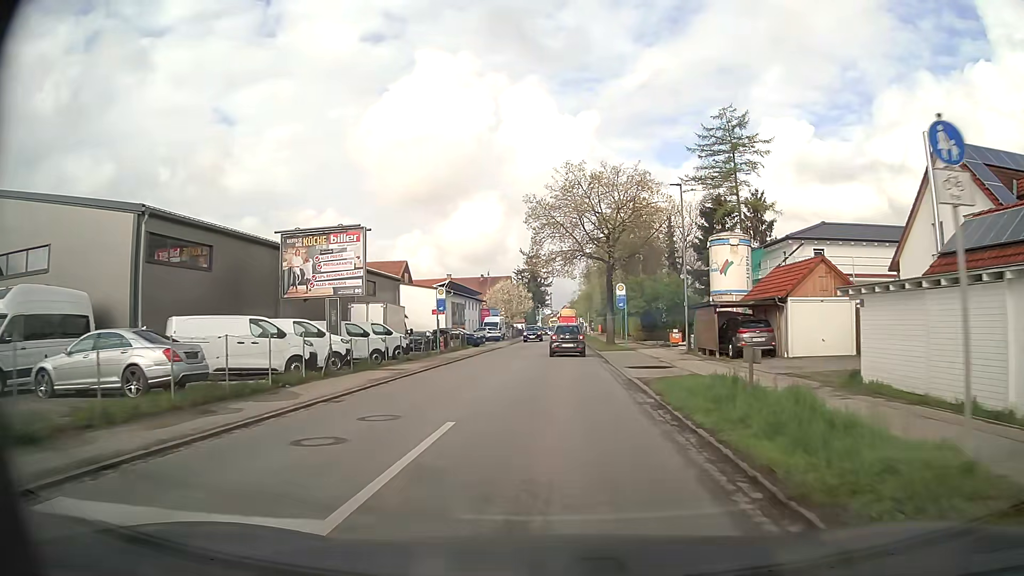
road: secondary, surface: asphalt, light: Day
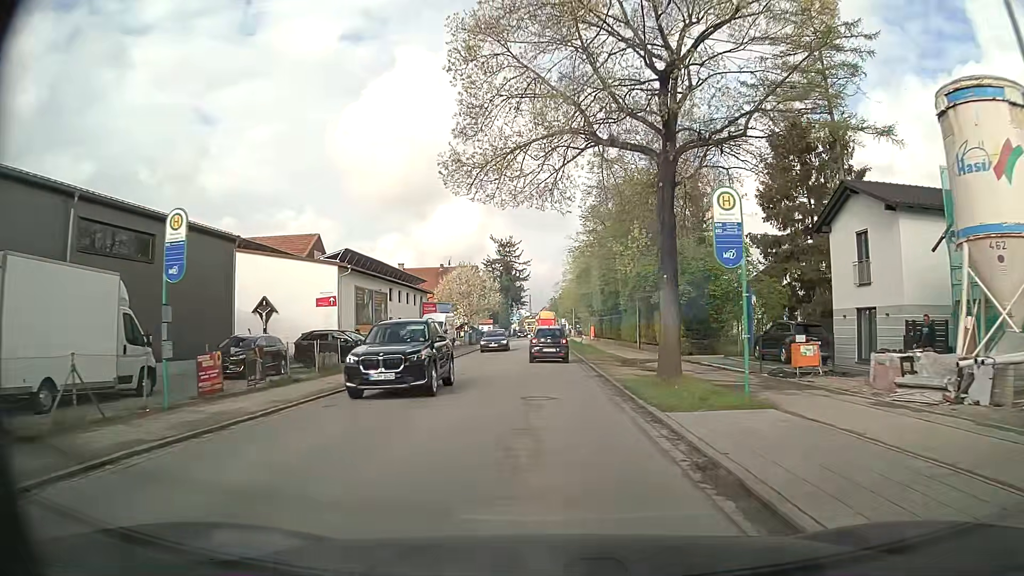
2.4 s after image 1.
(+0.7, +26.1) m; +2°
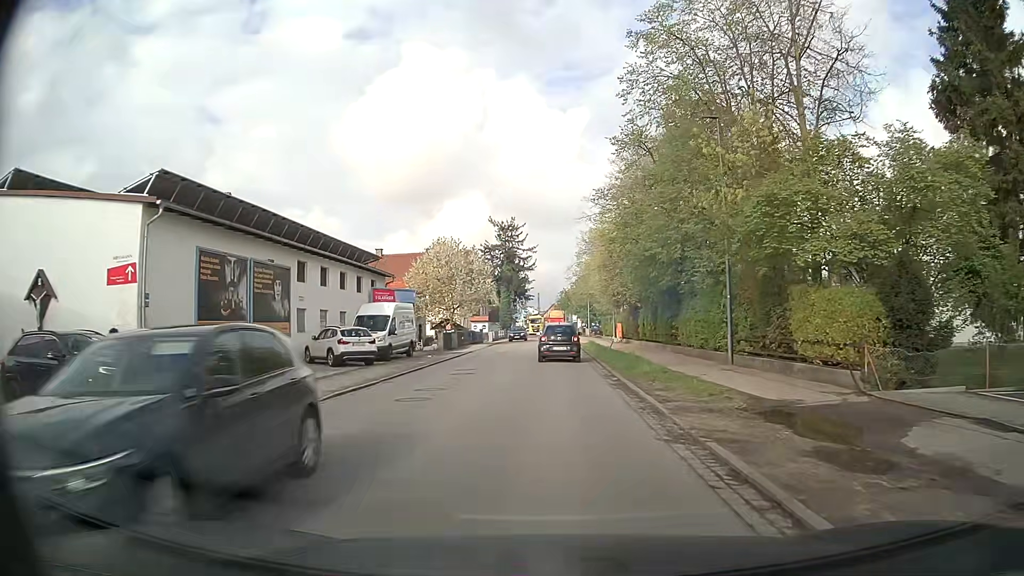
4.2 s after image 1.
(-0.2, +19.1) m; -1°
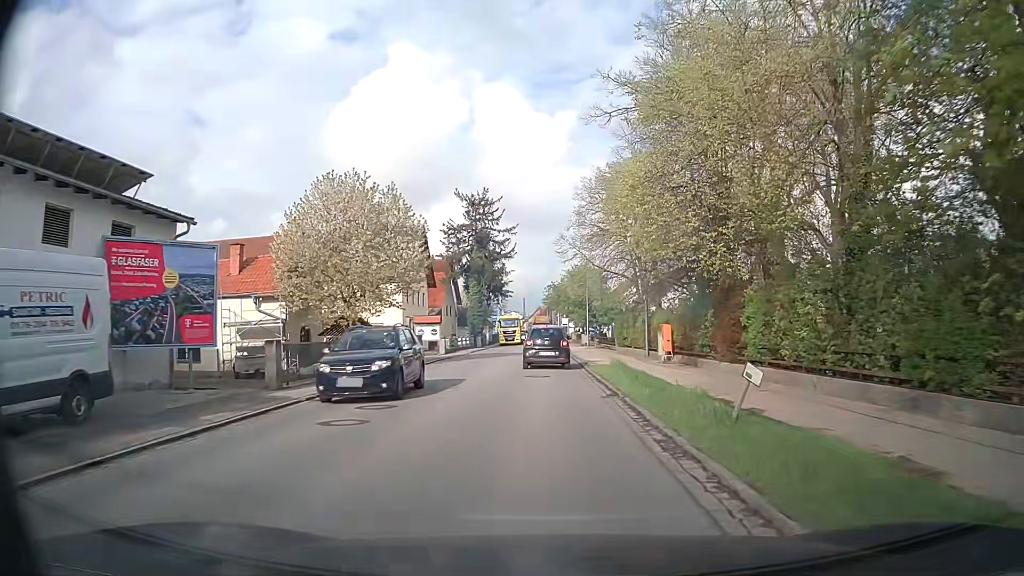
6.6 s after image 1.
(+0.4, +24.9) m; +1°
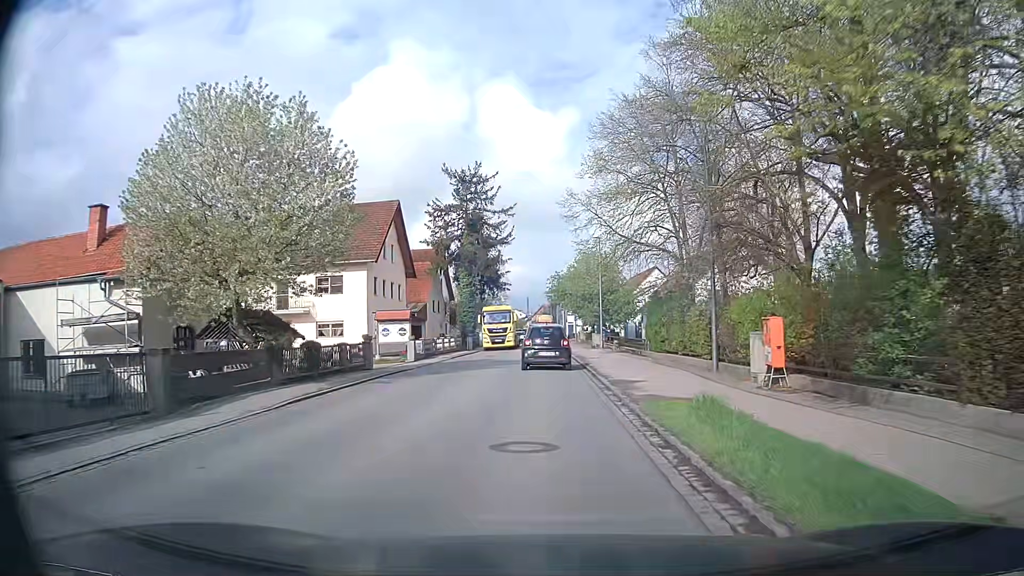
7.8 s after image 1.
(0.0, +12.0) m; 0°
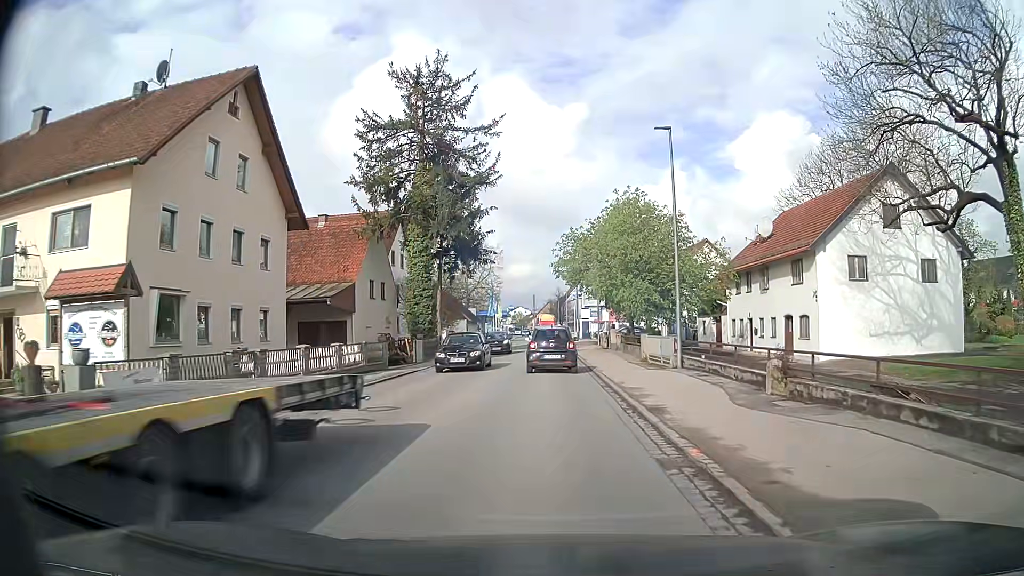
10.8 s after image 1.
(-0.1, +27.4) m; 0°
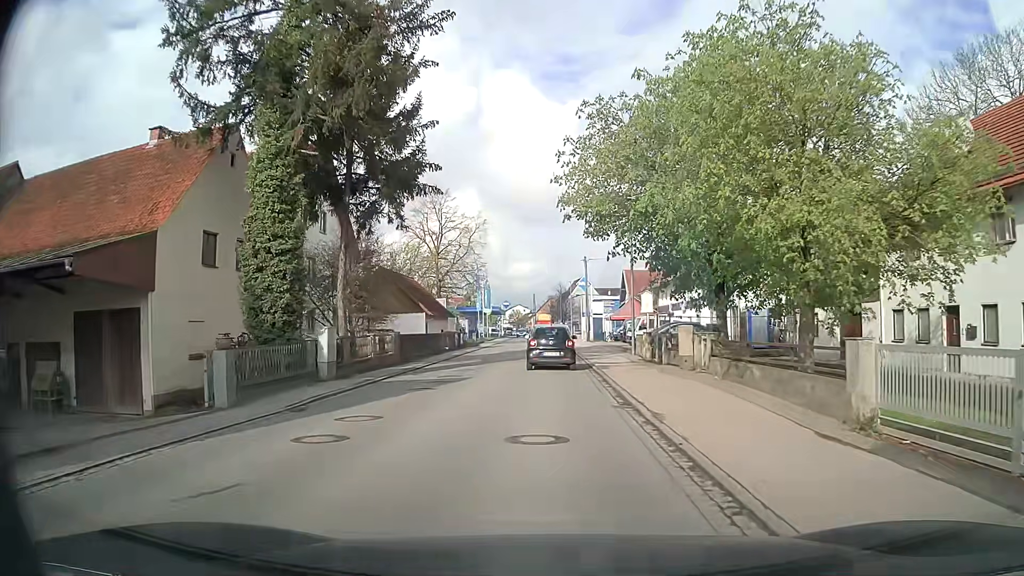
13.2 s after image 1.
(-0.2, +22.2) m; 0°
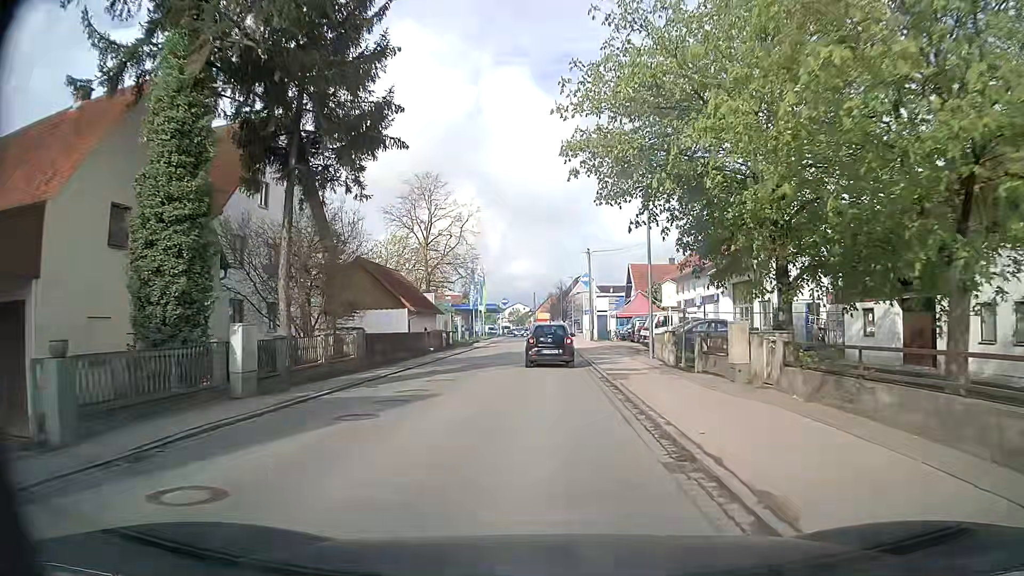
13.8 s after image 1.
(0.0, +5.6) m; 0°
(0, +10) (0, +20) (0, +30) (0, +40) (0, +50) (0, +60) (0, +70) (0, +80) (0, +90) (-1, +100) m
